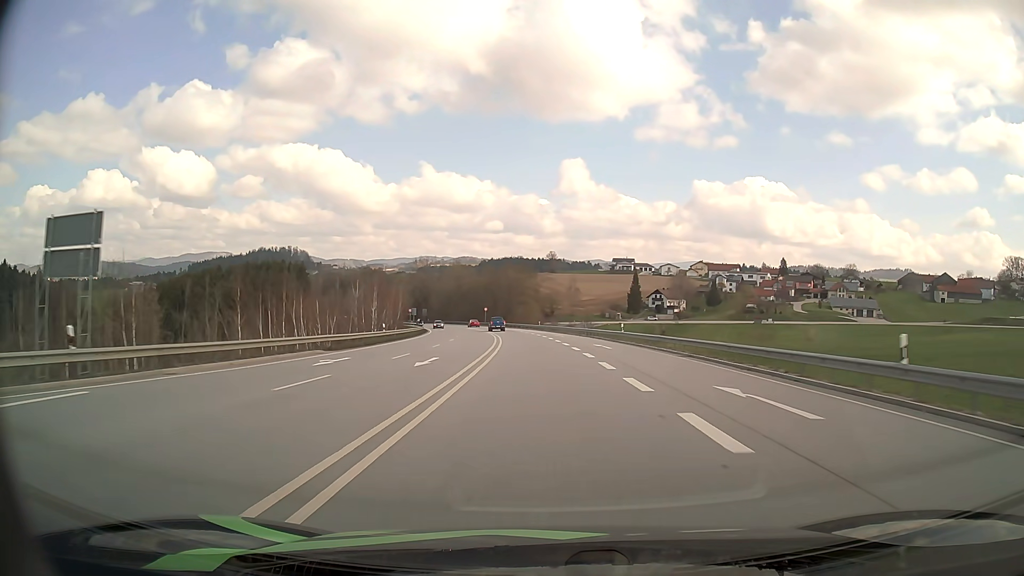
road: primary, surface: asphalt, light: Day
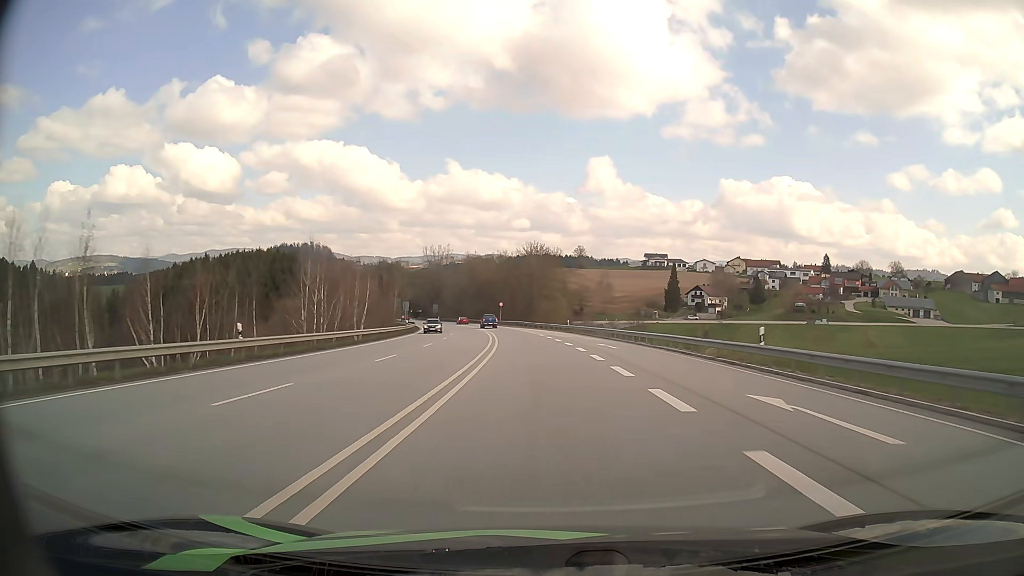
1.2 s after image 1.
(-0.5, +27.0) m; -2°
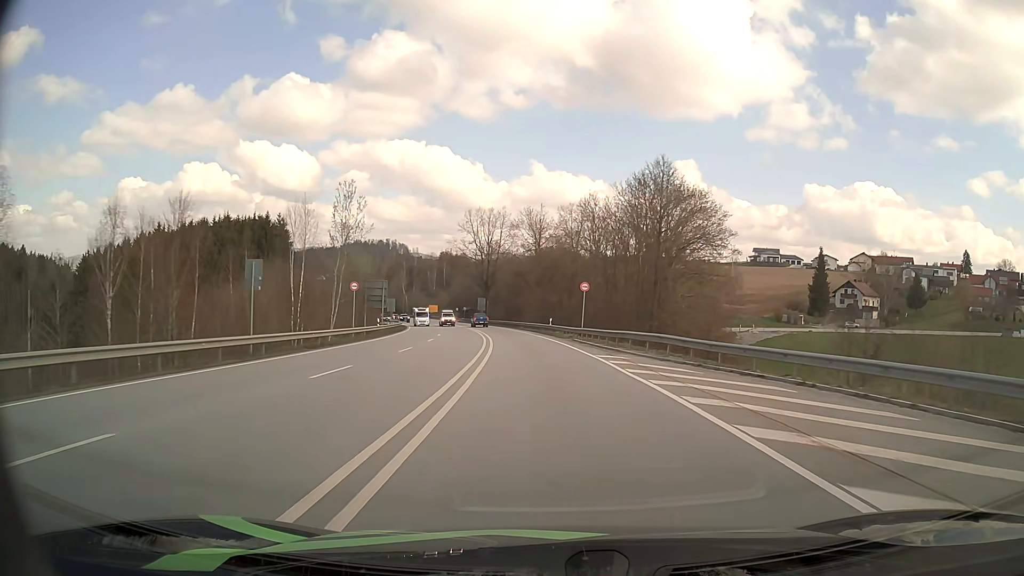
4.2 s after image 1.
(-4.4, +67.4) m; -7°
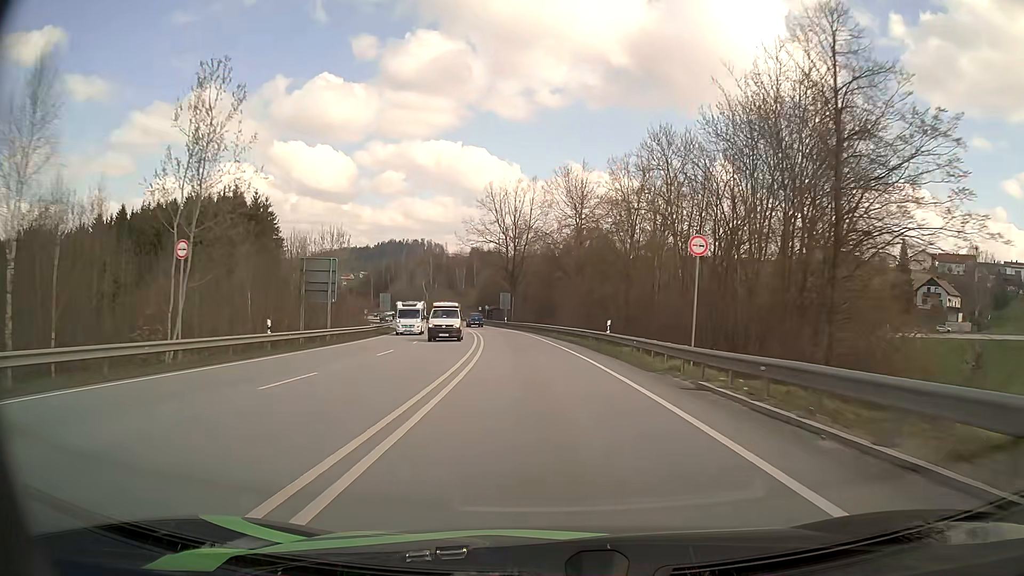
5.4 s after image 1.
(-0.7, +26.8) m; -3°
